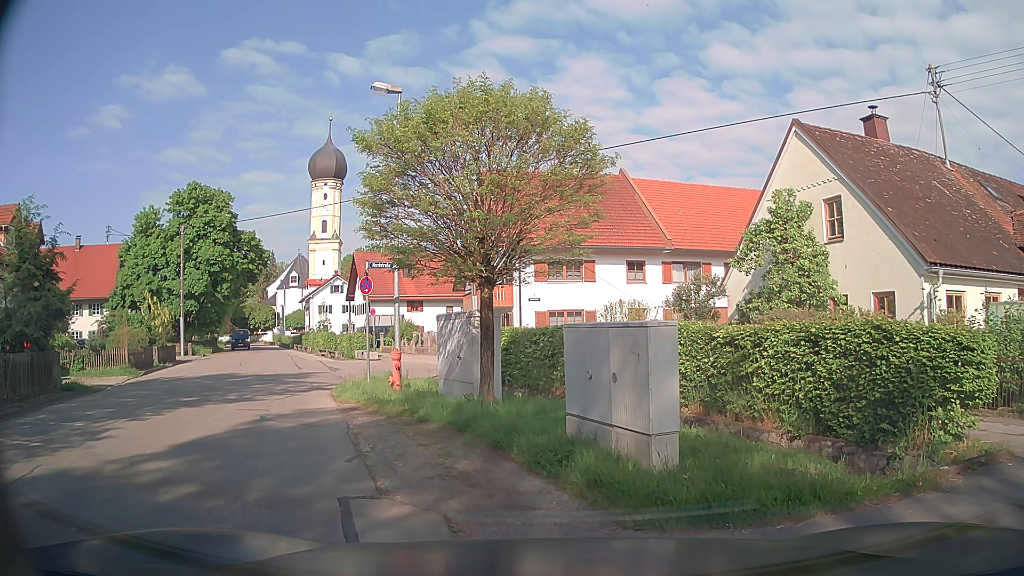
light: Day
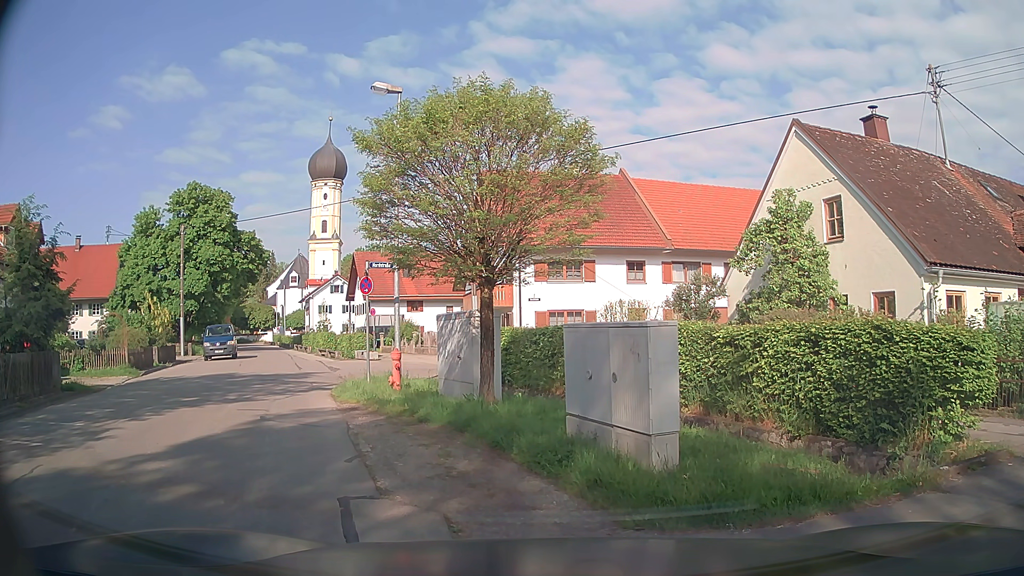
(0.0, 0.0) m; 0°
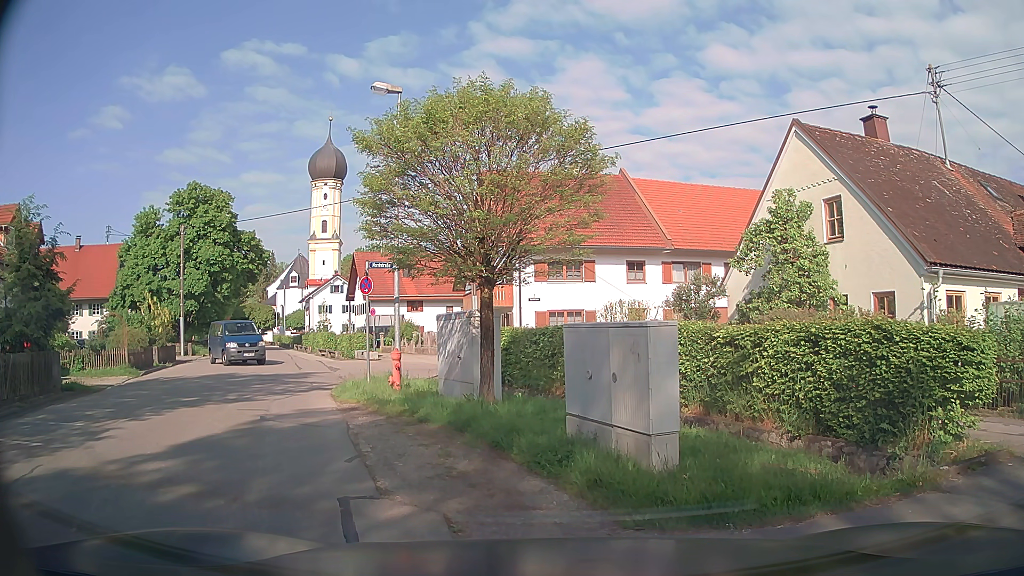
(0.0, 0.0) m; 0°
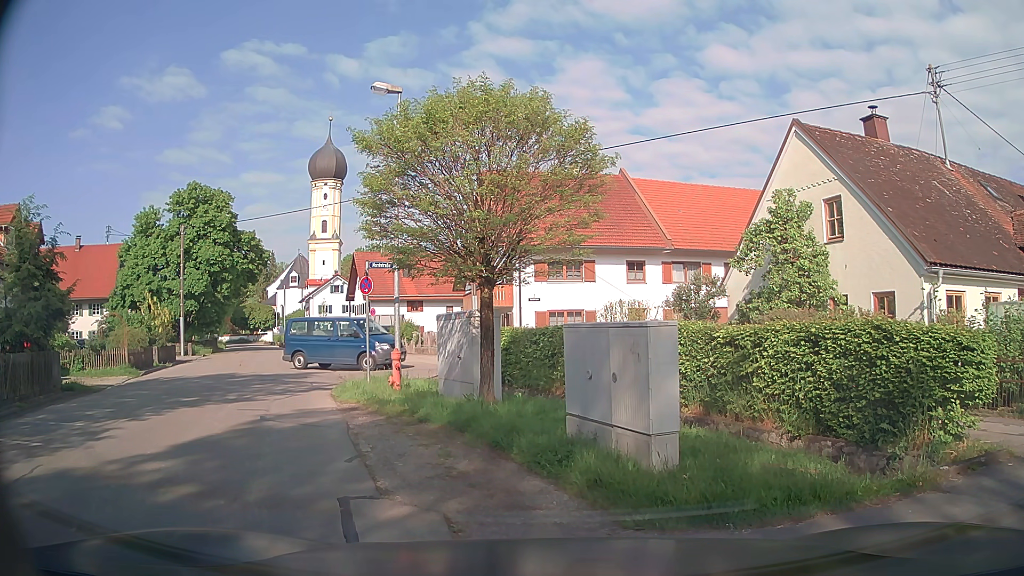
(0.0, 0.0) m; 0°
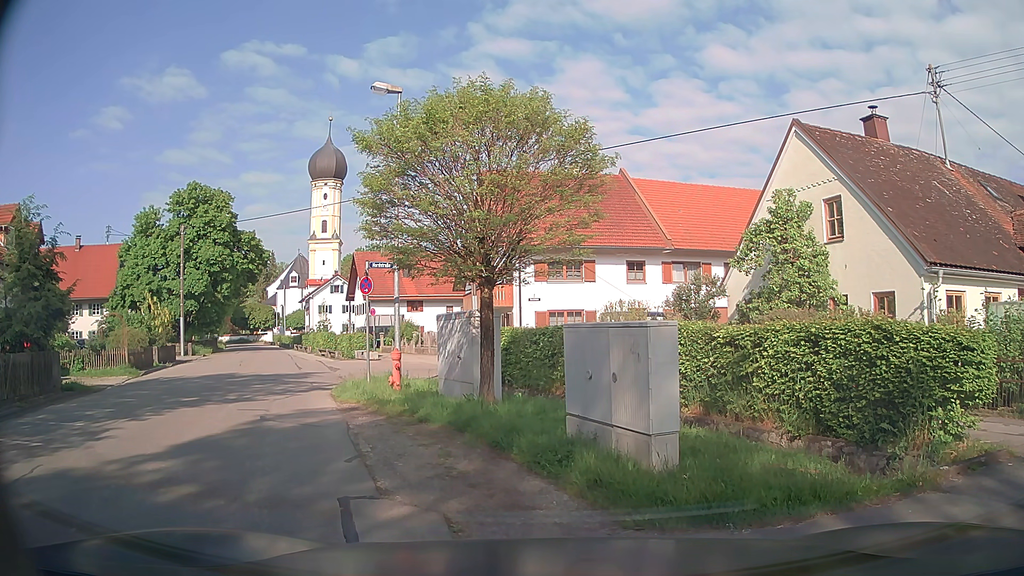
(0.0, 0.0) m; 0°
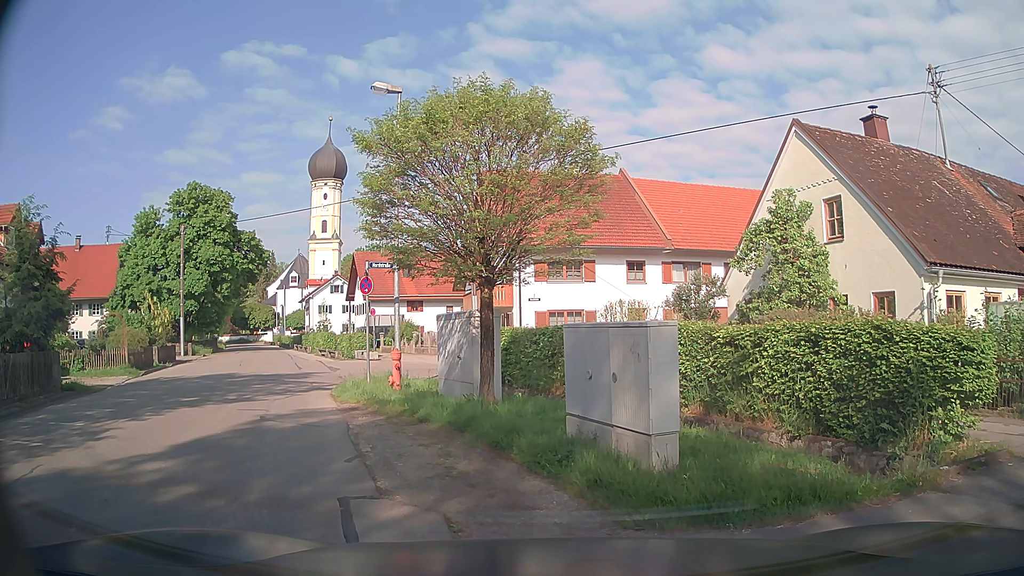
(0.0, 0.0) m; 0°
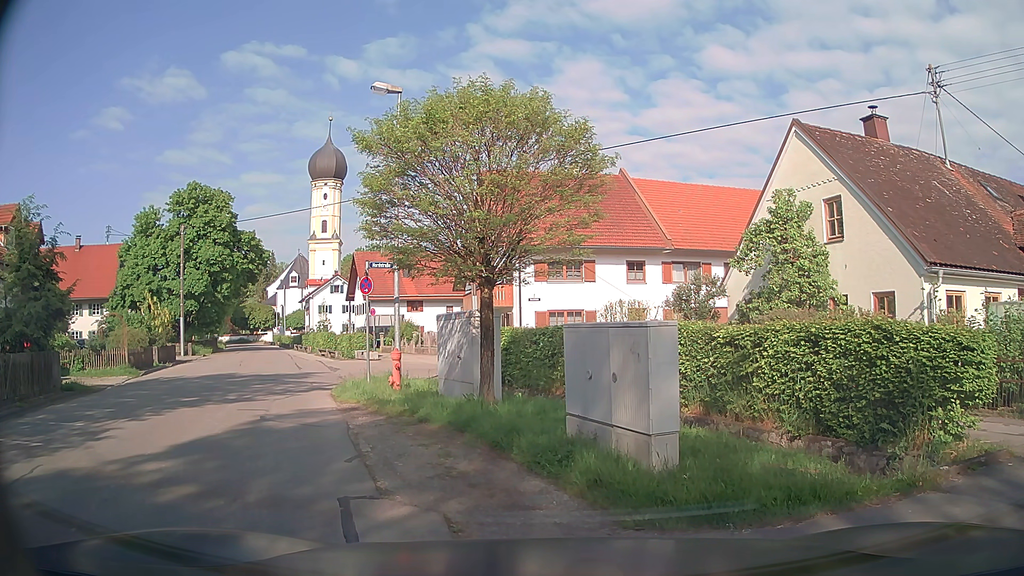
(0.0, 0.0) m; 0°
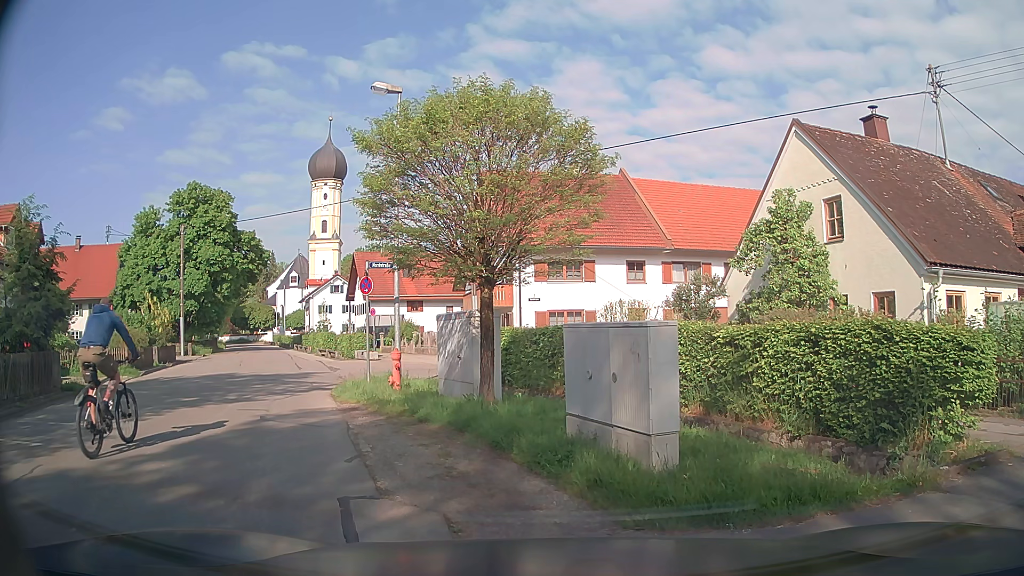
(0.0, 0.0) m; 0°
